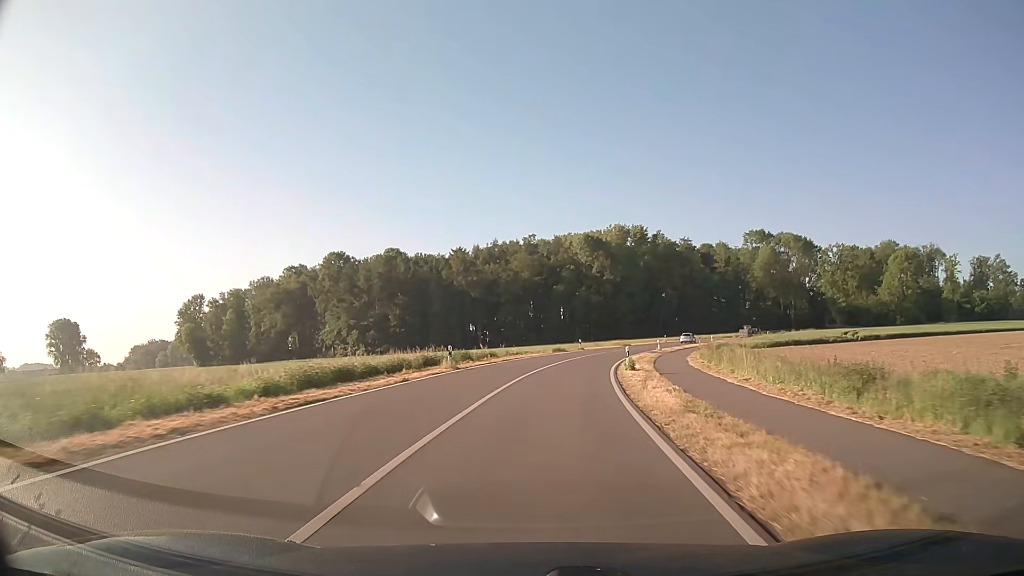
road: secondary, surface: asphalt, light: Day
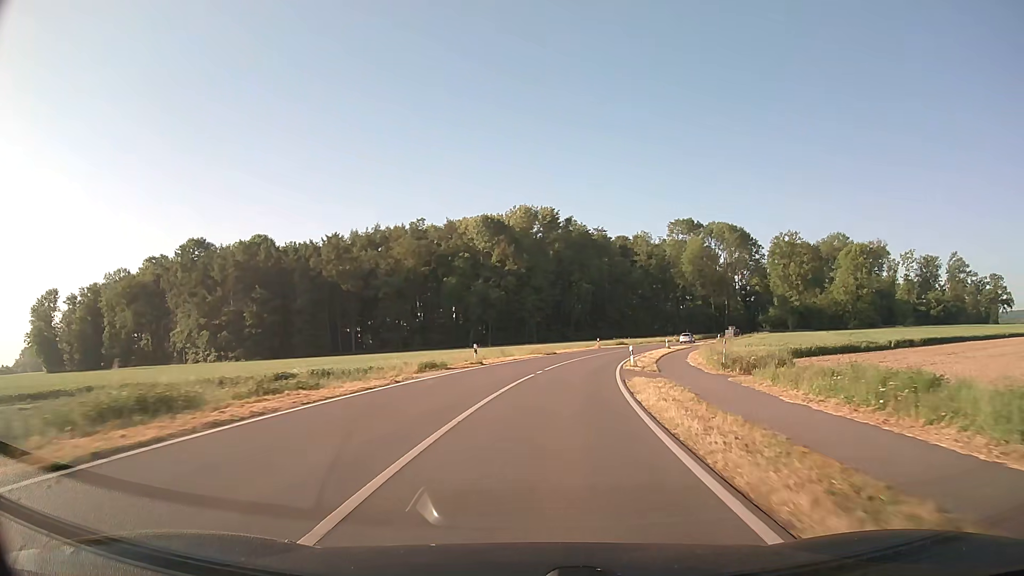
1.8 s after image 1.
(+2.3, +32.6) m; +9°
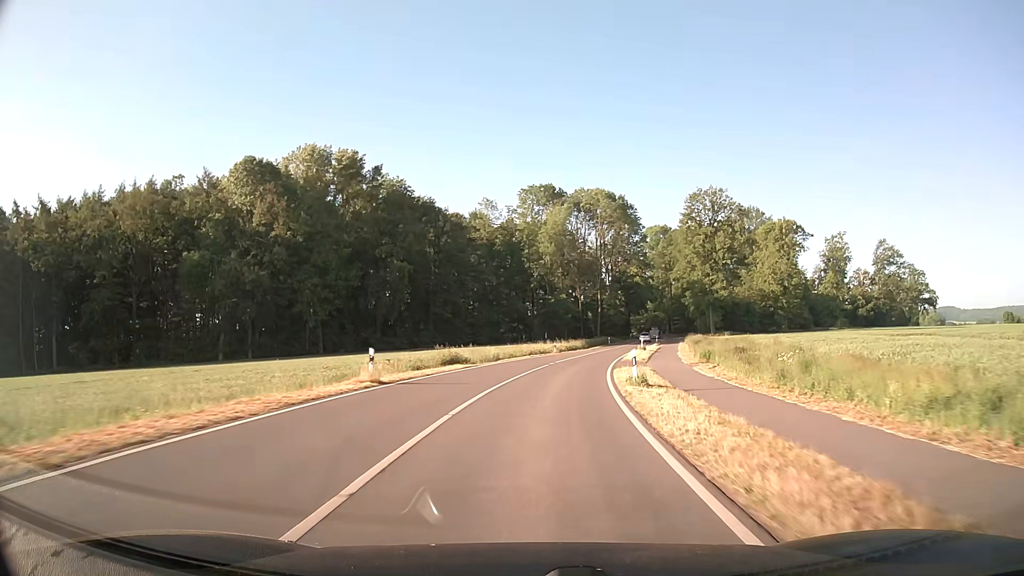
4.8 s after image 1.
(+6.9, +54.0) m; +14°
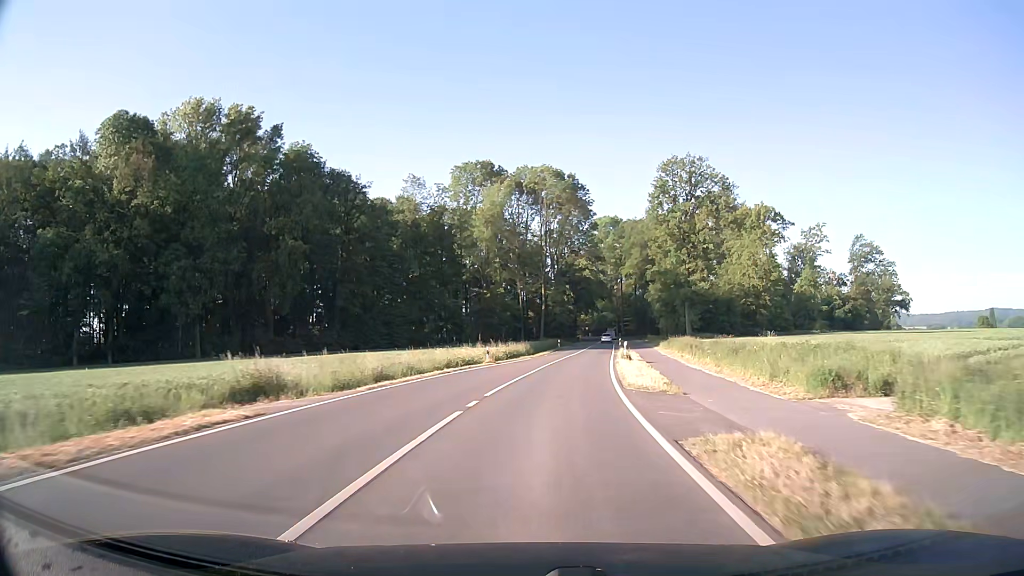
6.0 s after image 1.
(+0.9, +21.8) m; +5°
